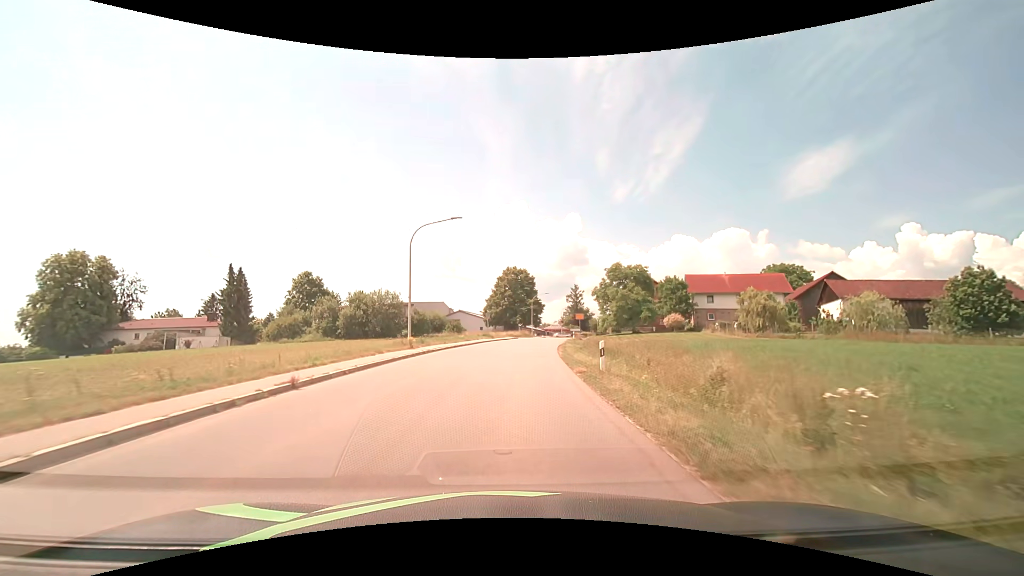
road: tertiary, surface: asphalt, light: Day
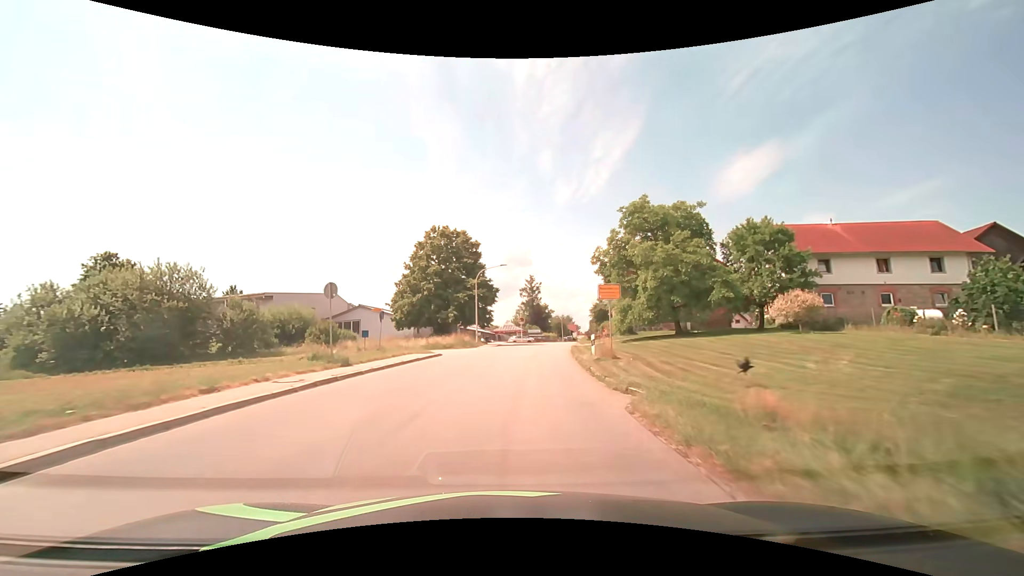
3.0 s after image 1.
(+1.8, +39.0) m; +6°
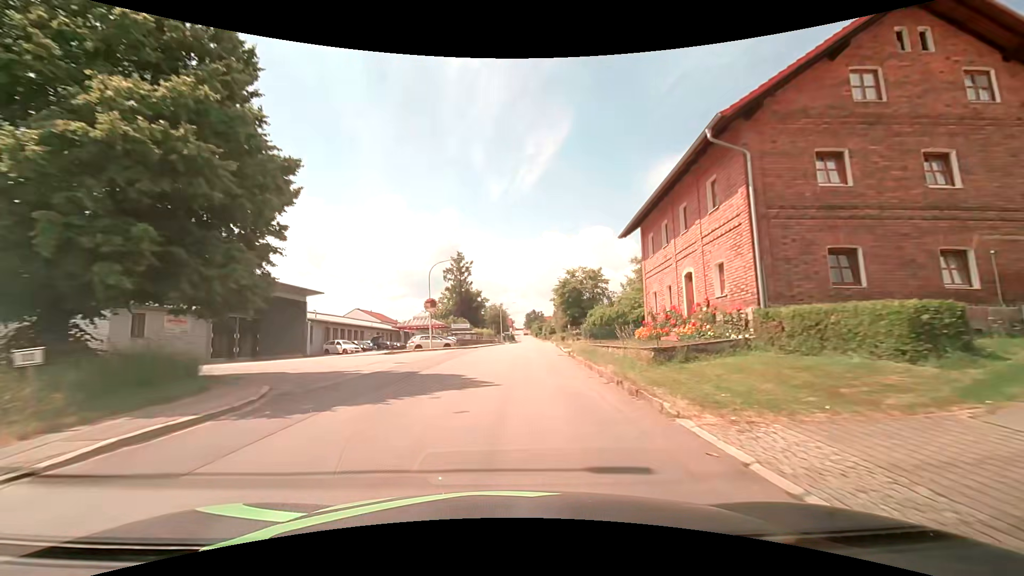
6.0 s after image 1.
(+2.6, +39.4) m; +8°
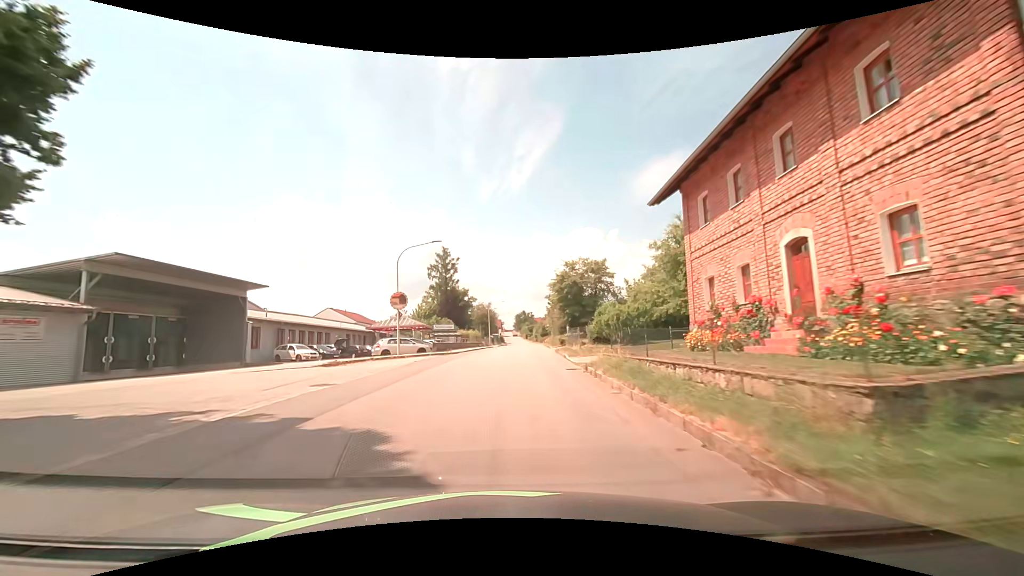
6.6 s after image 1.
(+0.1, +8.0) m; +1°
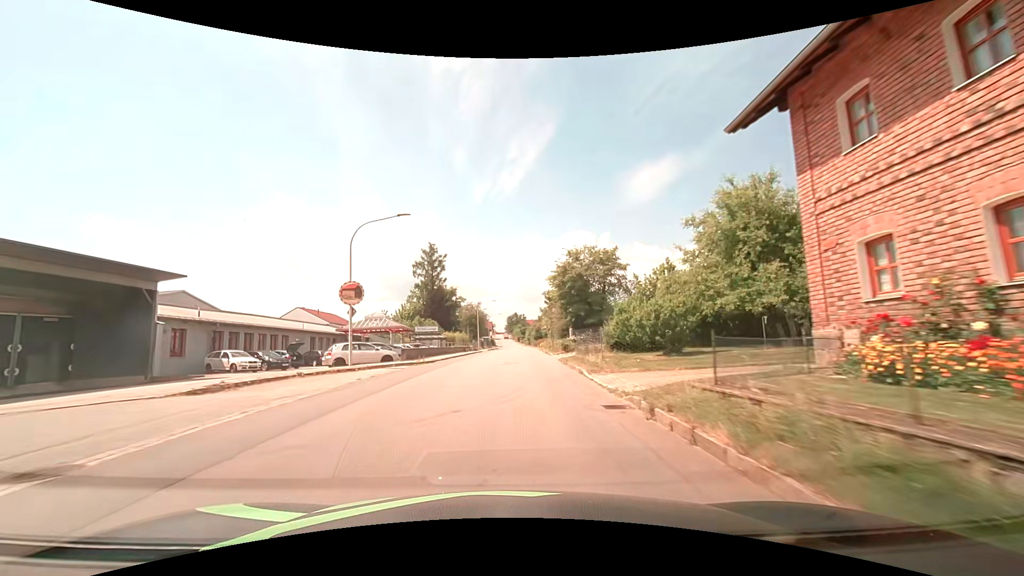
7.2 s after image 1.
(+0.1, +8.0) m; 0°
